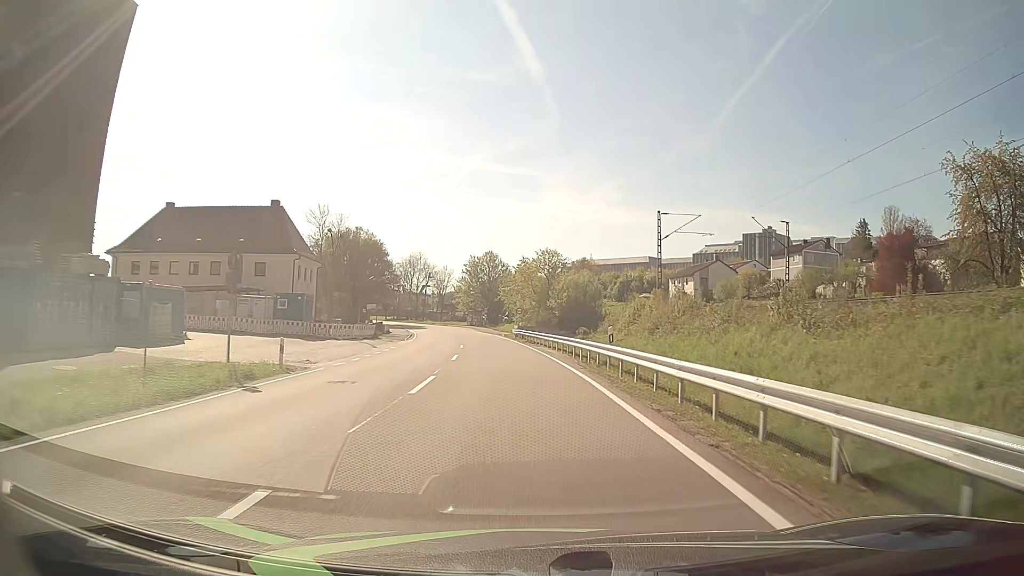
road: primary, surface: asphalt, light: Day
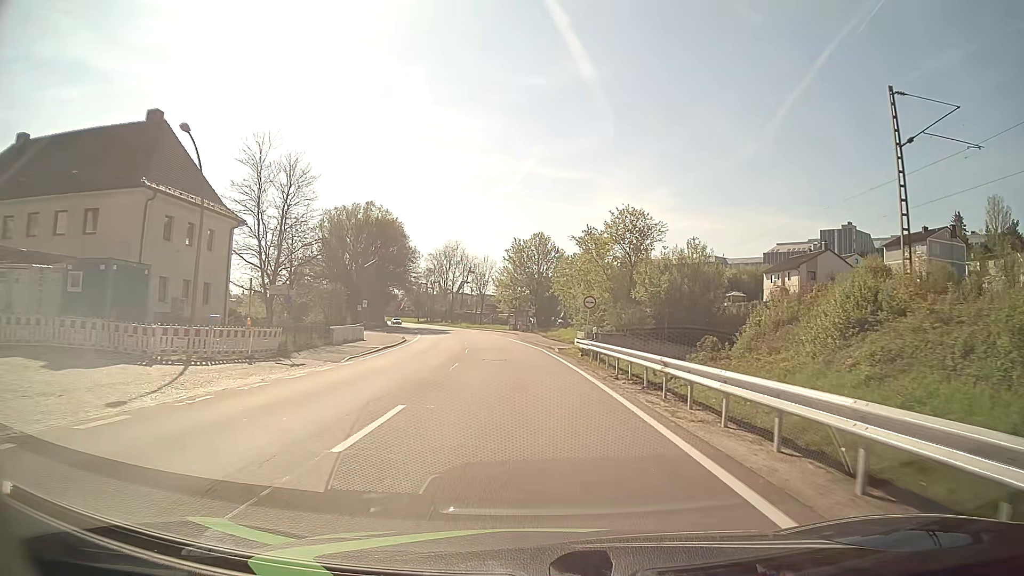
(-1.2, +30.3) m; -5°
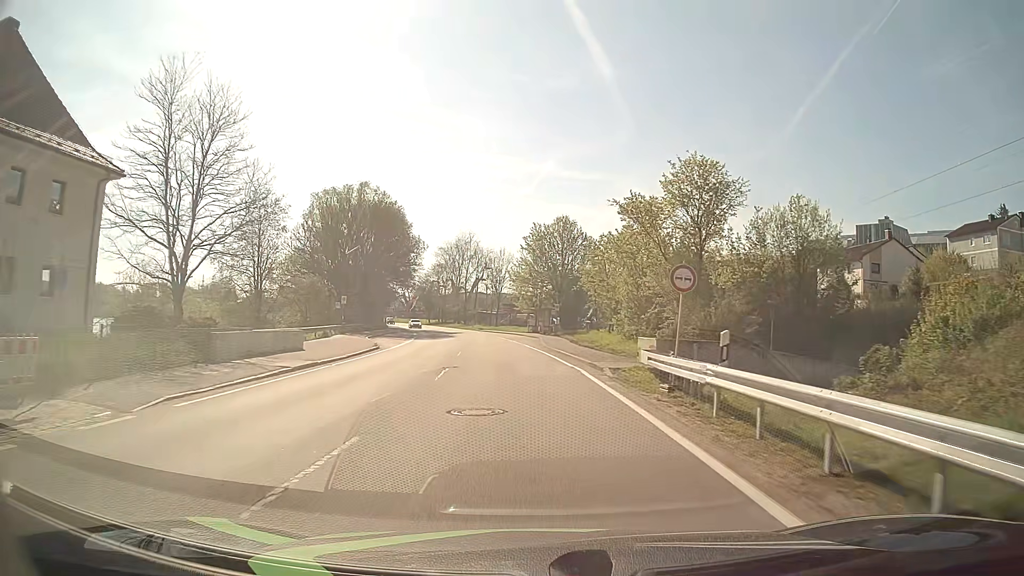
(-0.2, +15.2) m; -2°
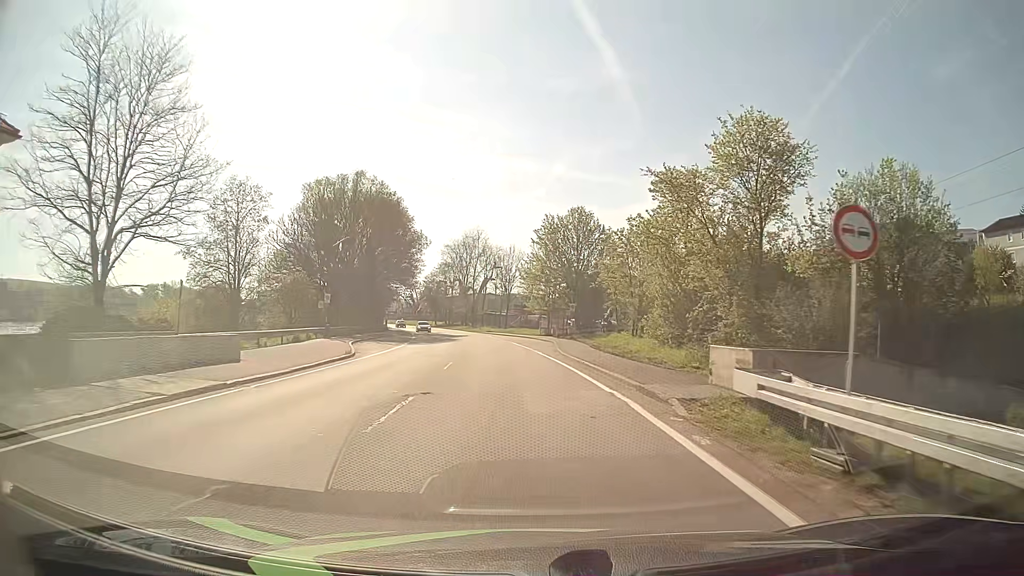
(-0.1, +7.6) m; -1°
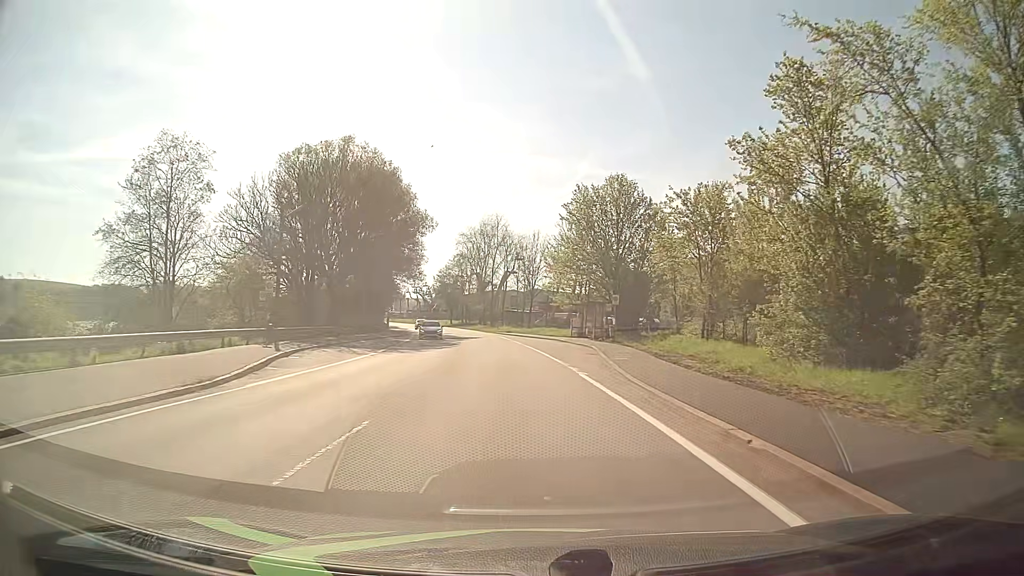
(-0.3, +15.2) m; -2°
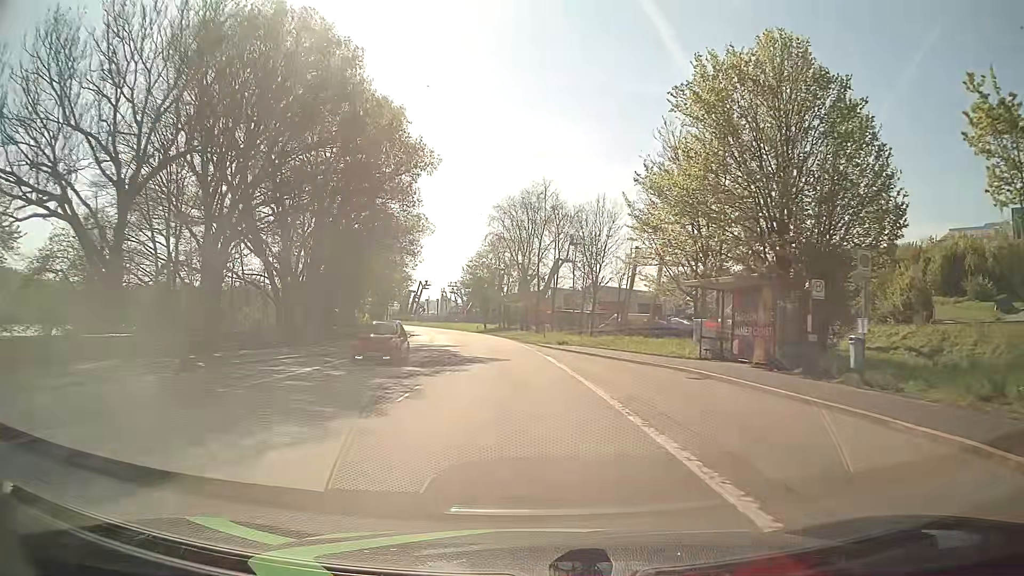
(-1.4, +30.4) m; -5°
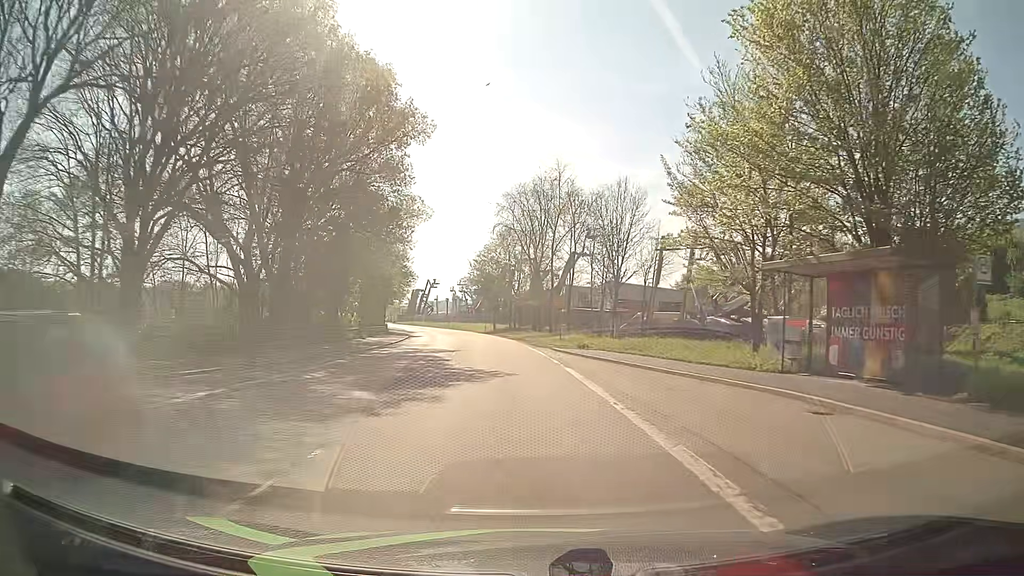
(-0.1, +7.6) m; -1°
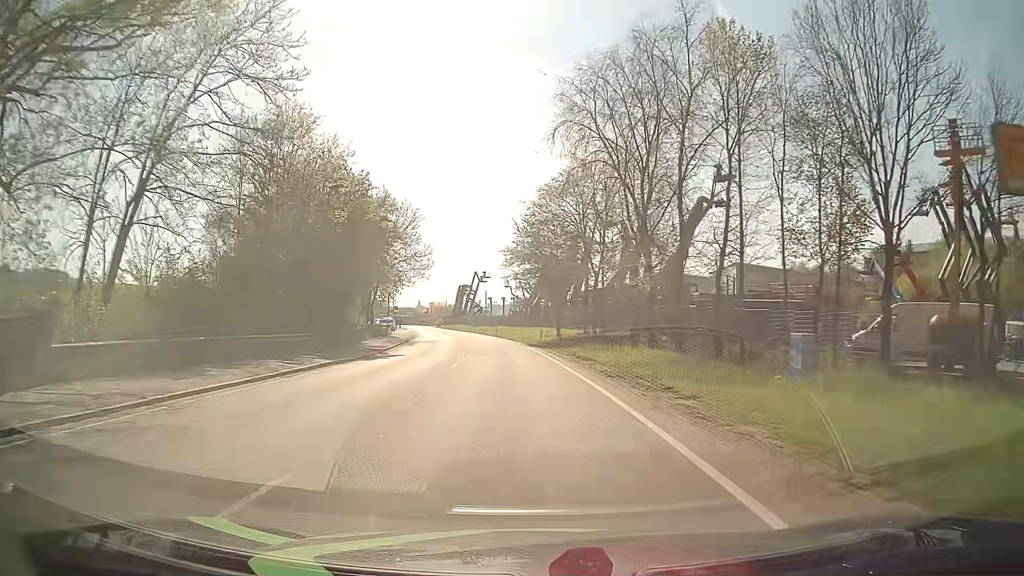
(-1.8, +37.9) m; -6°
(0, +10) (-1, +20) (-1, +30) (-2, +40) (-3, +50) (-4, +60) (-6, +70) (-8, +80) (-9, +89) (-11, +99) m
